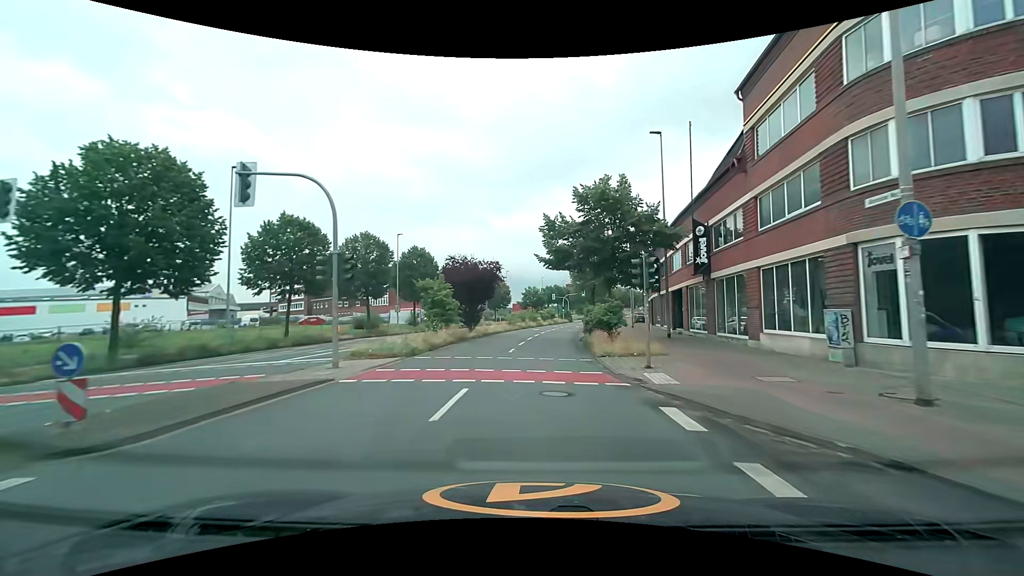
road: secondary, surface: asphalt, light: Day
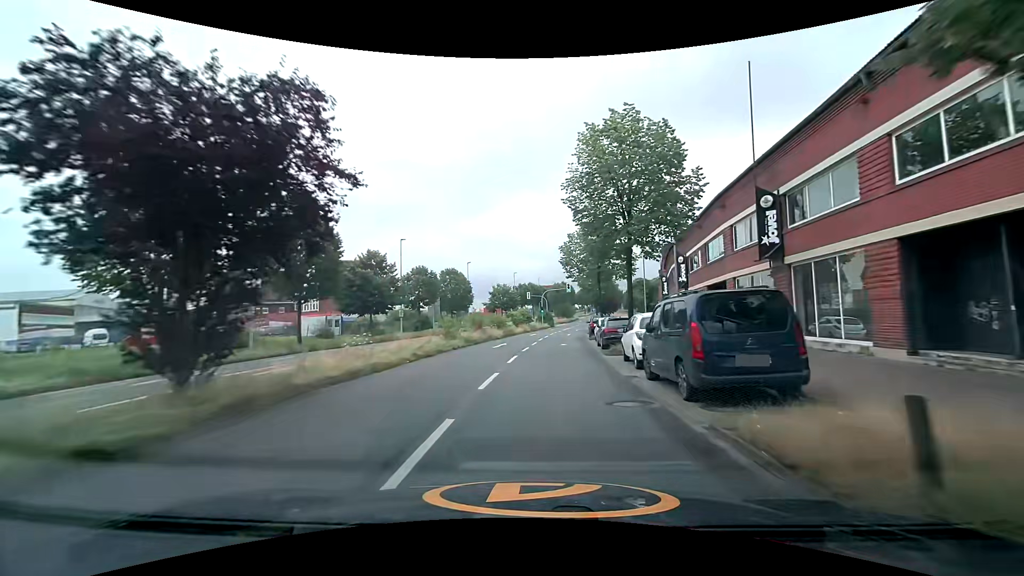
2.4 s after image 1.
(+0.6, +27.1) m; +3°
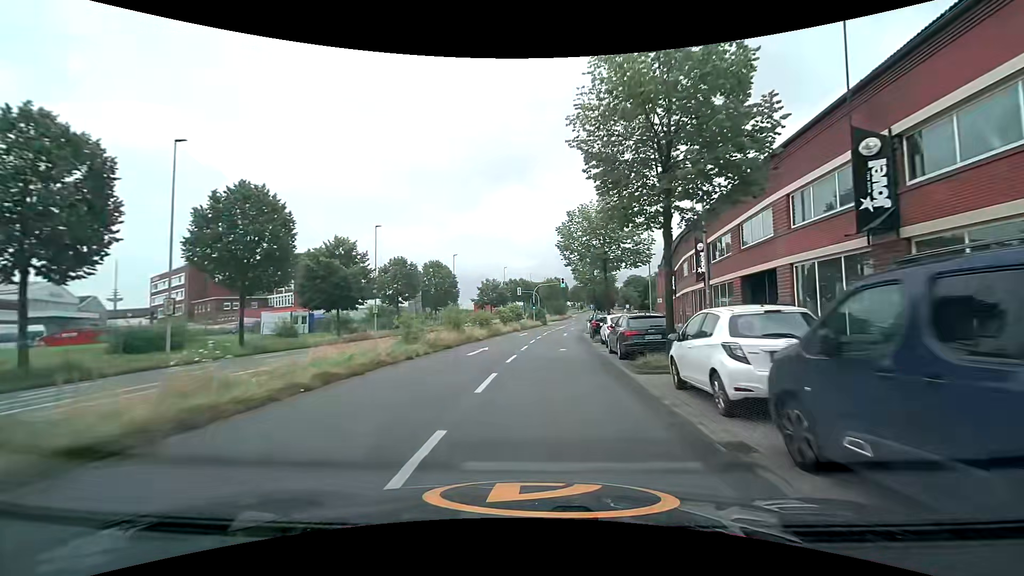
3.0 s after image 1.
(0.0, +6.8) m; +1°
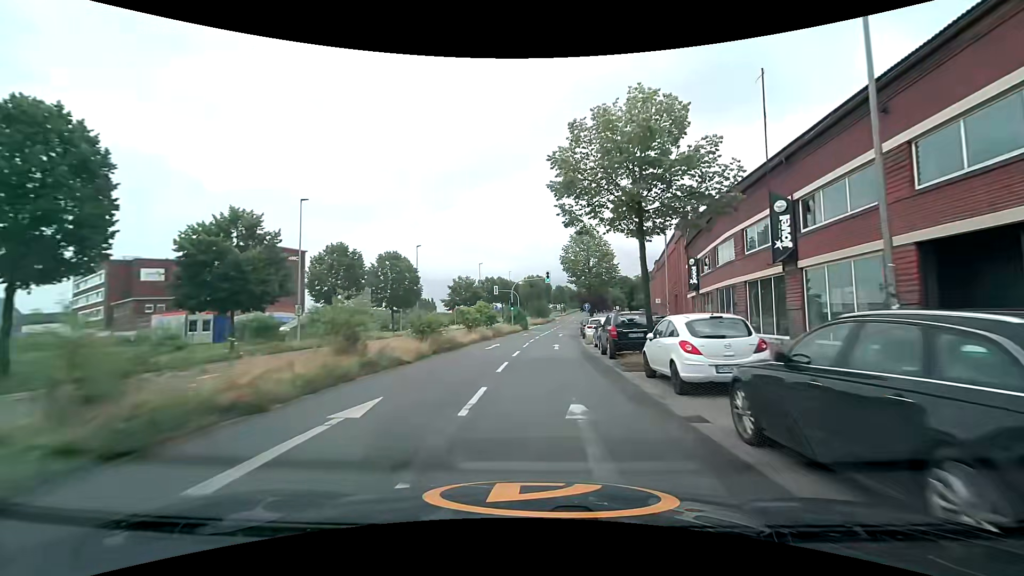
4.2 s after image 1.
(+0.1, +13.6) m; +1°
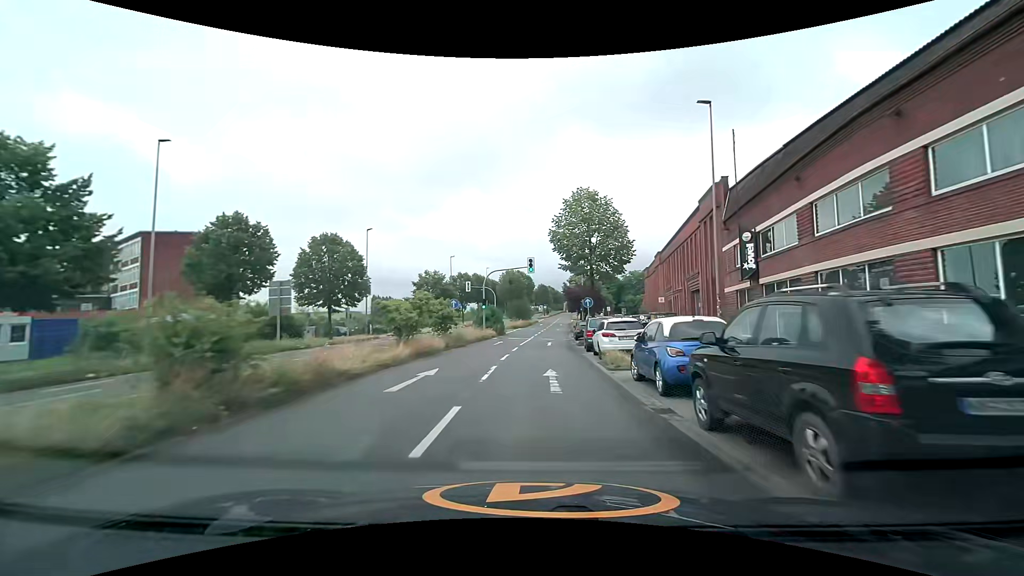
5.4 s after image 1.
(+0.2, +14.0) m; +2°
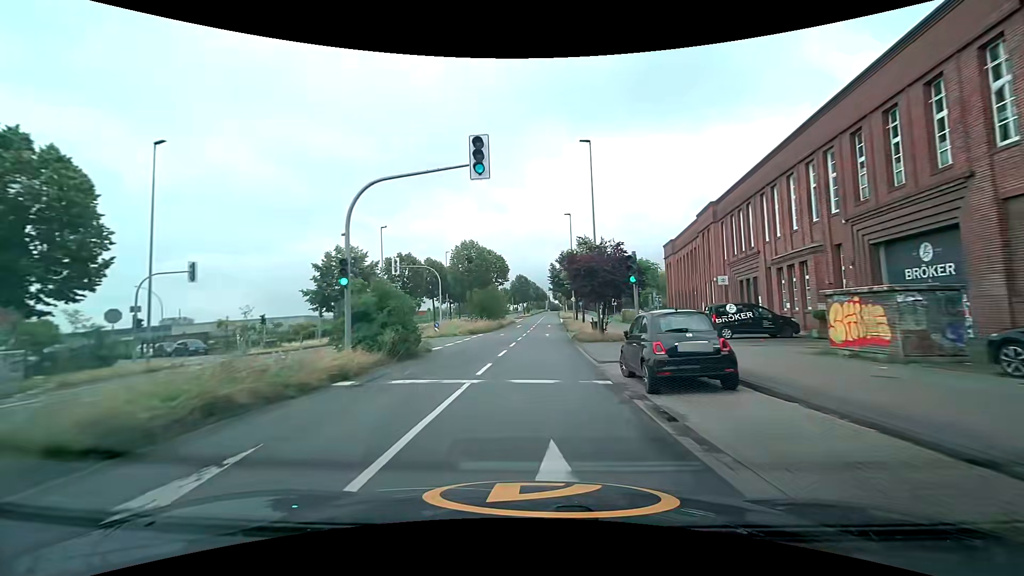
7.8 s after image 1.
(+1.0, +28.9) m; +2°
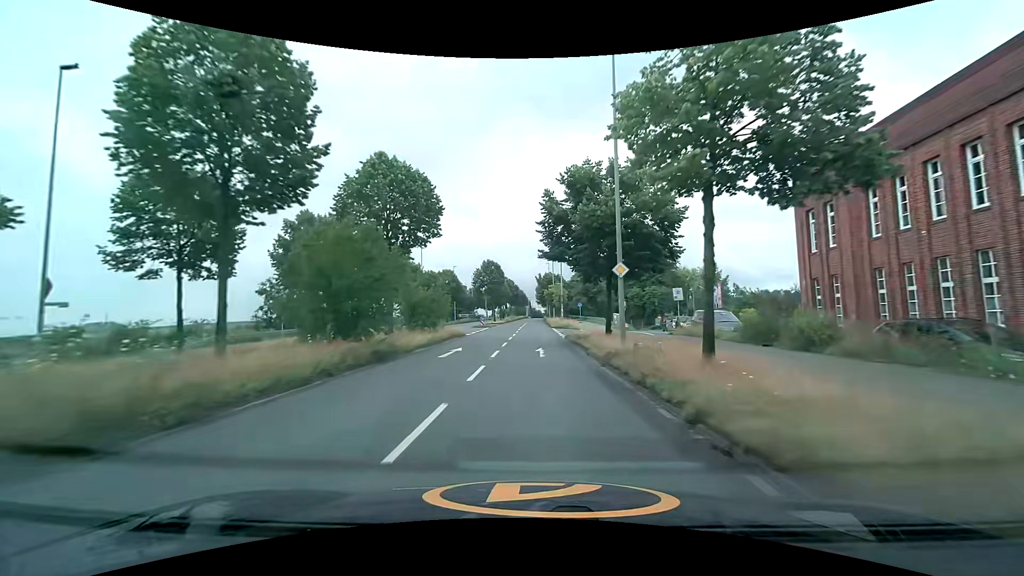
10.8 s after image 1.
(+1.2, +37.5) m; +3°
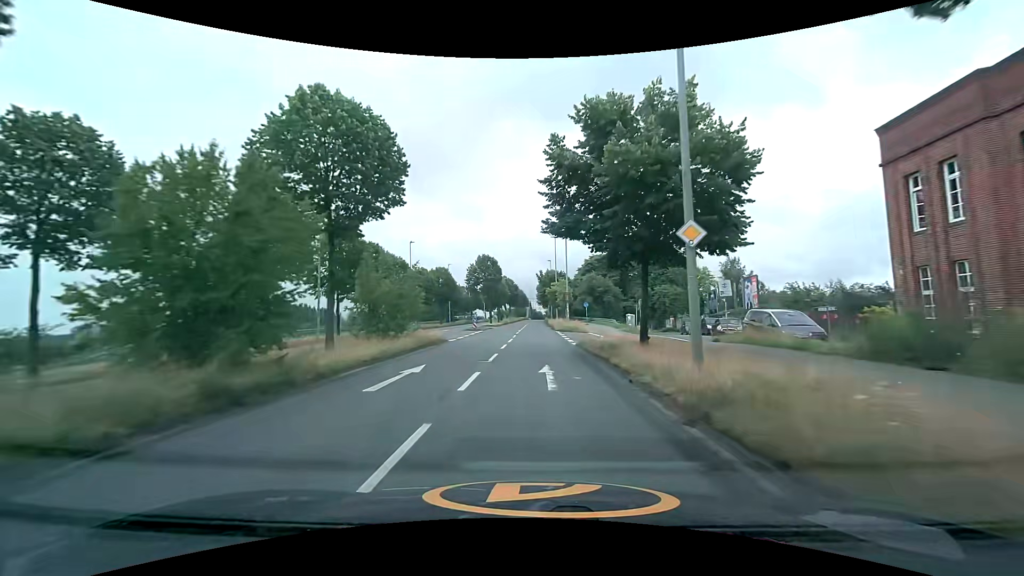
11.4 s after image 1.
(0.0, +7.6) m; 0°
(0, +10) (0, +20) (0, +30) (0, +40) (+1, +50) (+1, +60) (+1, +70) (+1, +80) (+2, +90) (+2, +100) m
